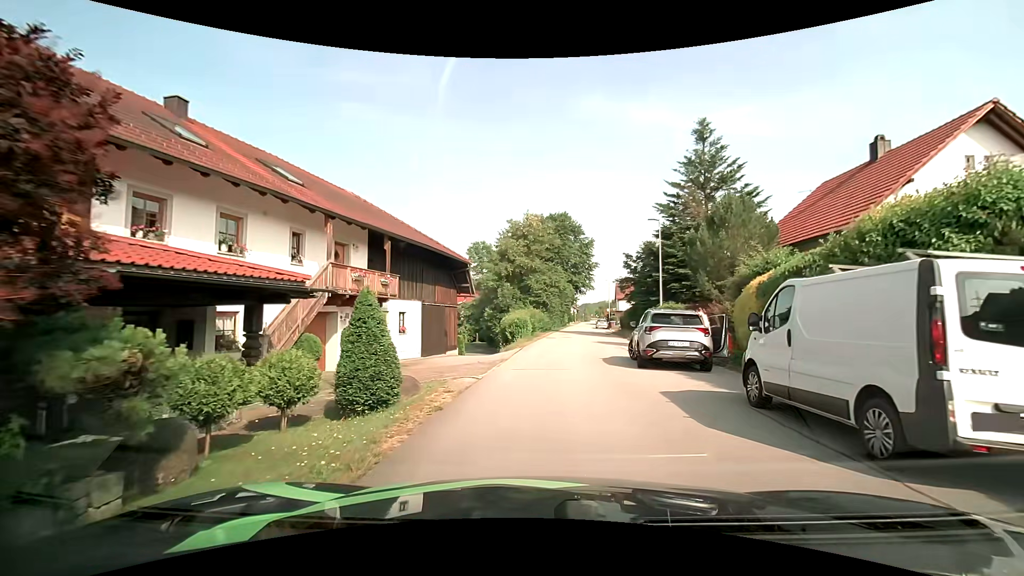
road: residential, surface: asphalt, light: Day
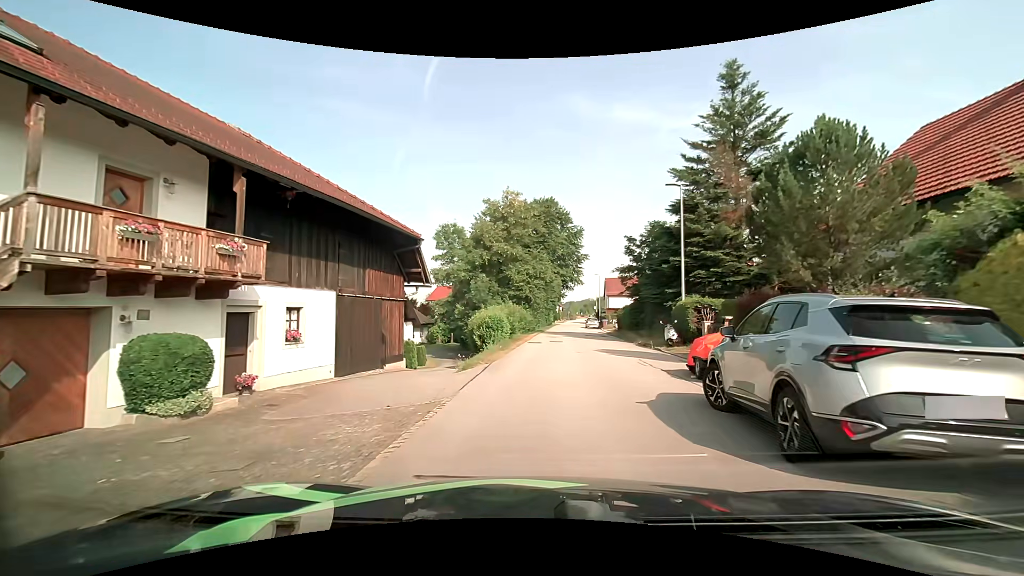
(+0.2, +9.2) m; +2°
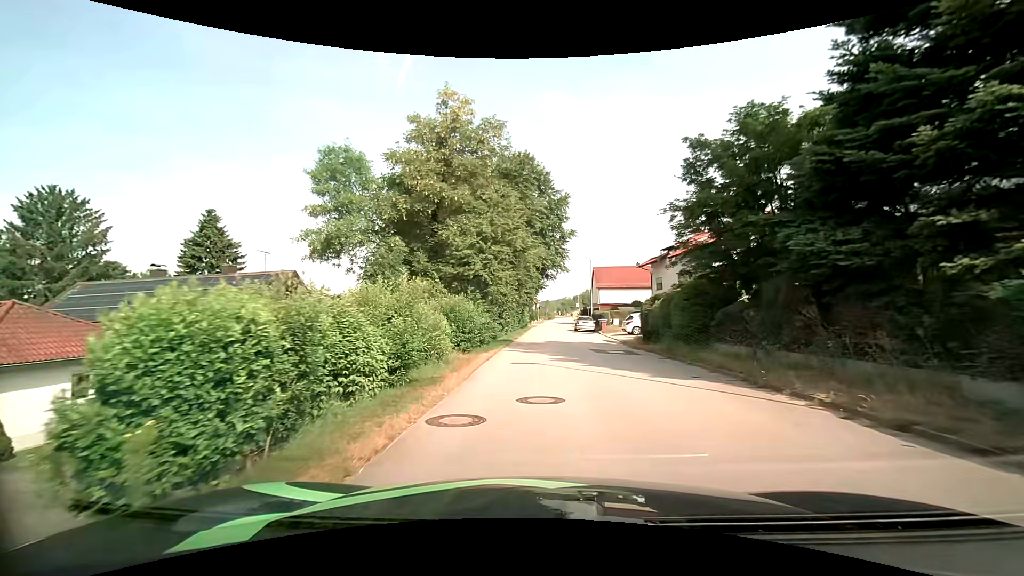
(+0.5, +20.3) m; +3°
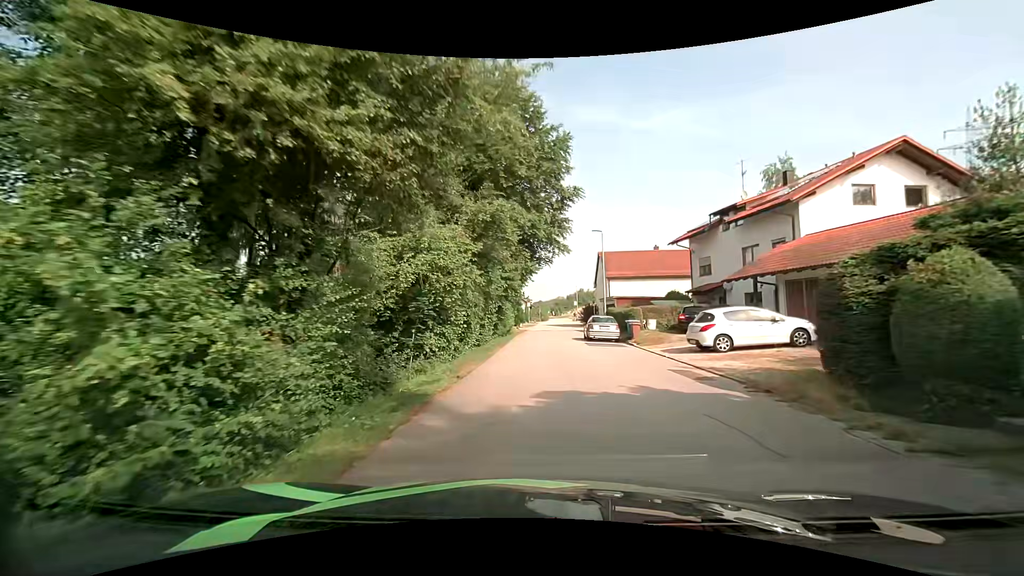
(+0.1, +17.7) m; +1°
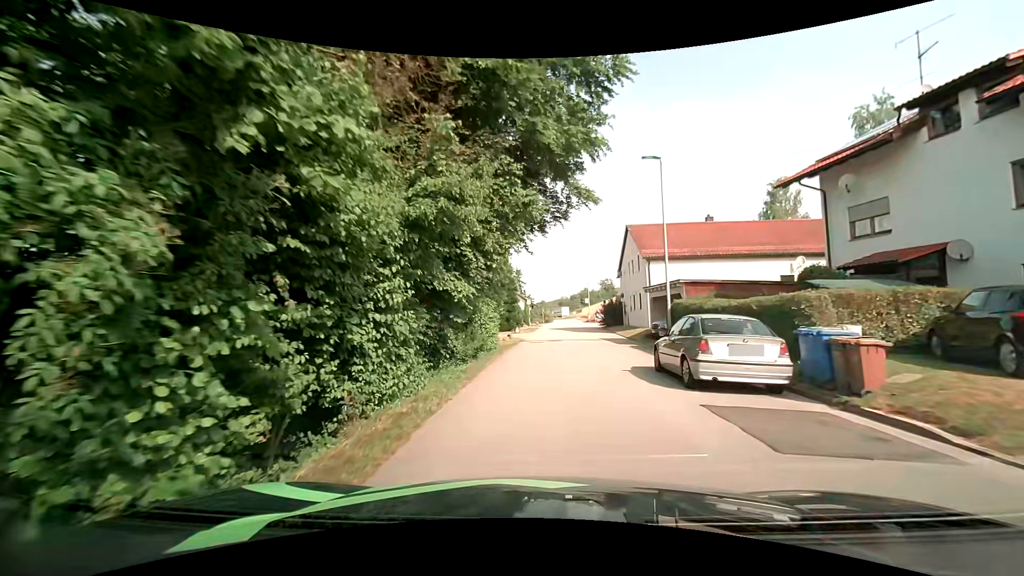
(-0.1, +17.7) m; 0°
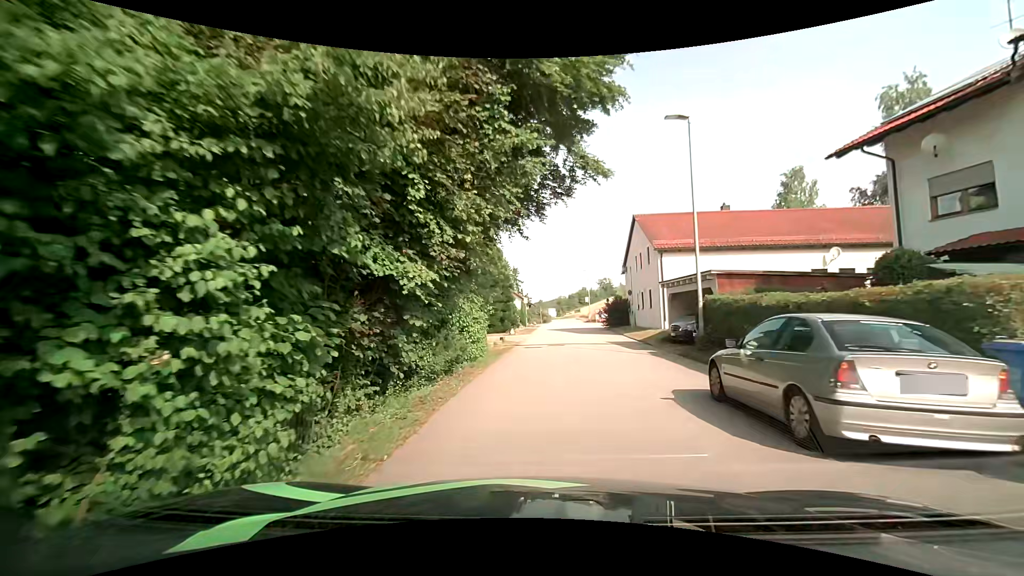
(0.0, +4.2) m; -1°
